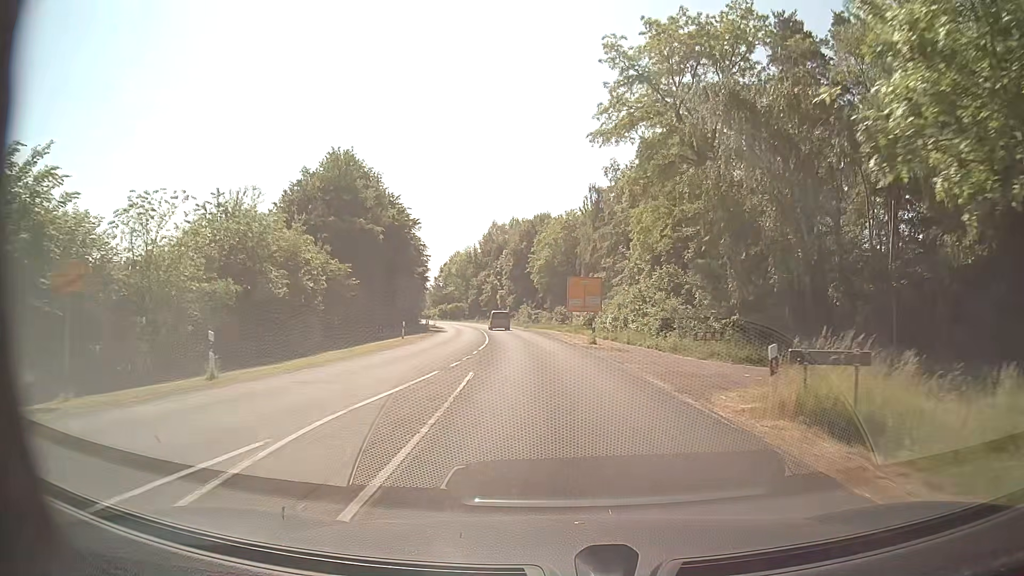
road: secondary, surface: asphalt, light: Day
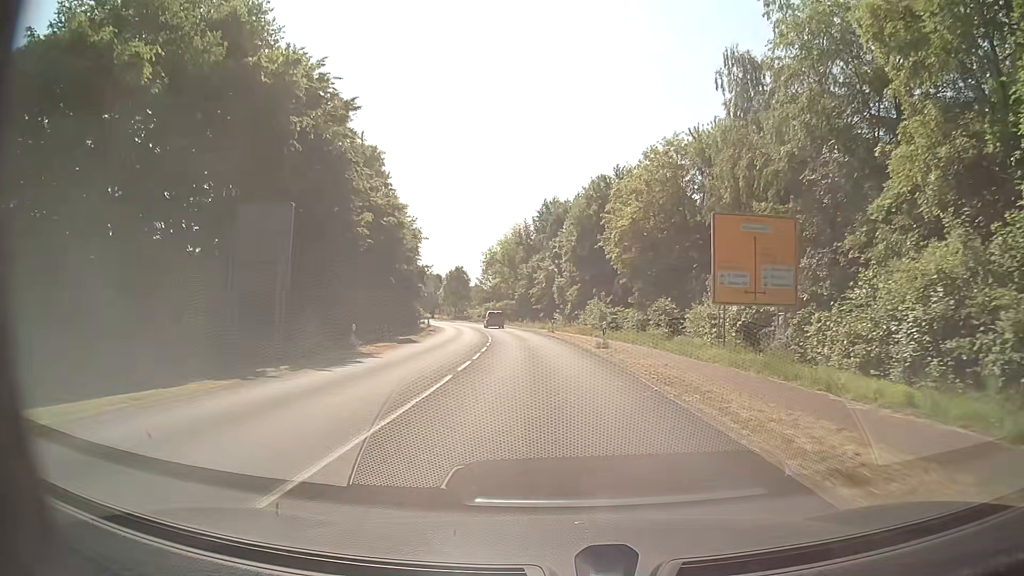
(-1.9, +40.5) m; -6°
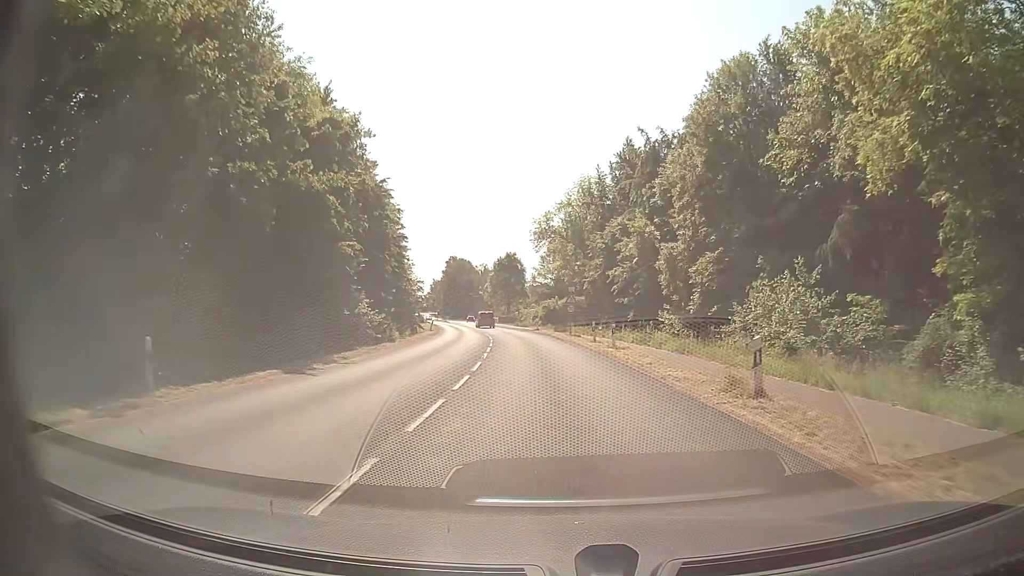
(-2.1, +39.6) m; -6°
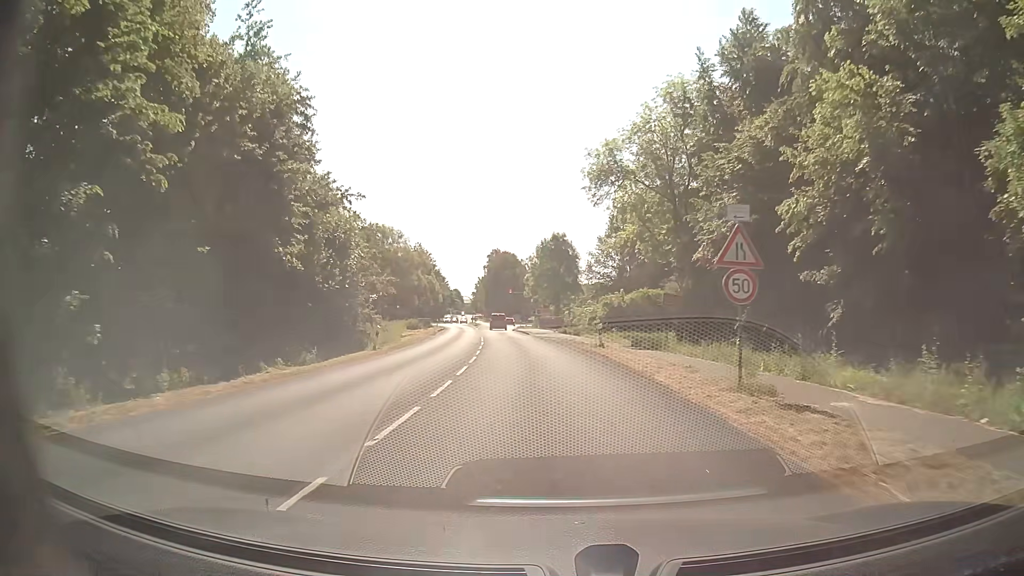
(-1.2, +31.8) m; -4°
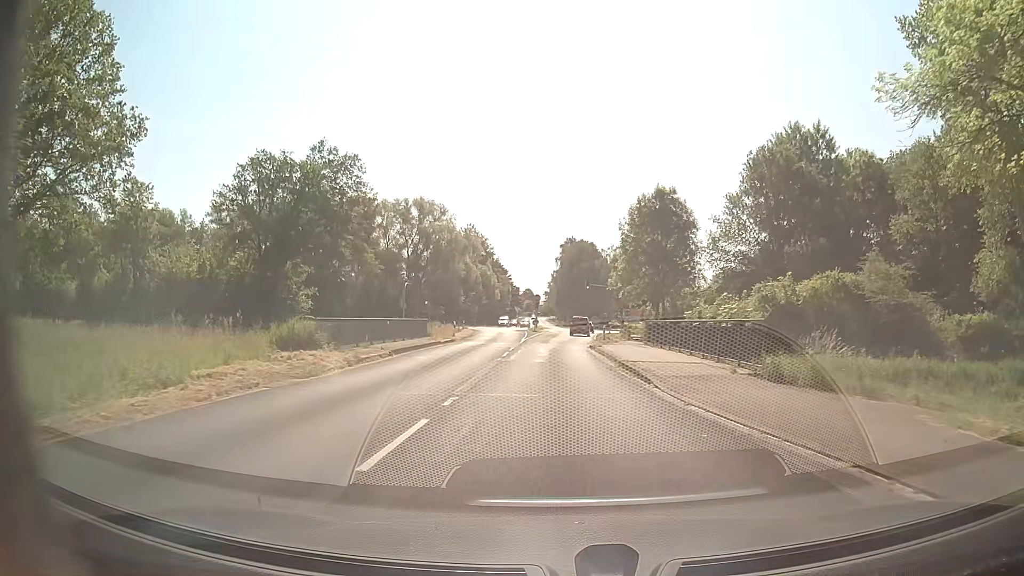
(-2.5, +36.8) m; -7°
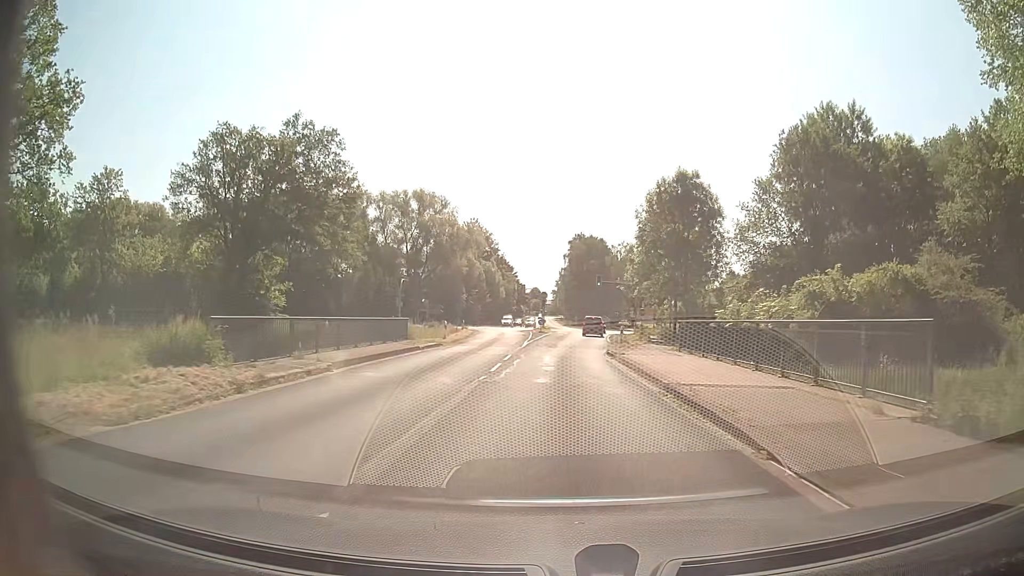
(0.0, +7.0) m; -1°
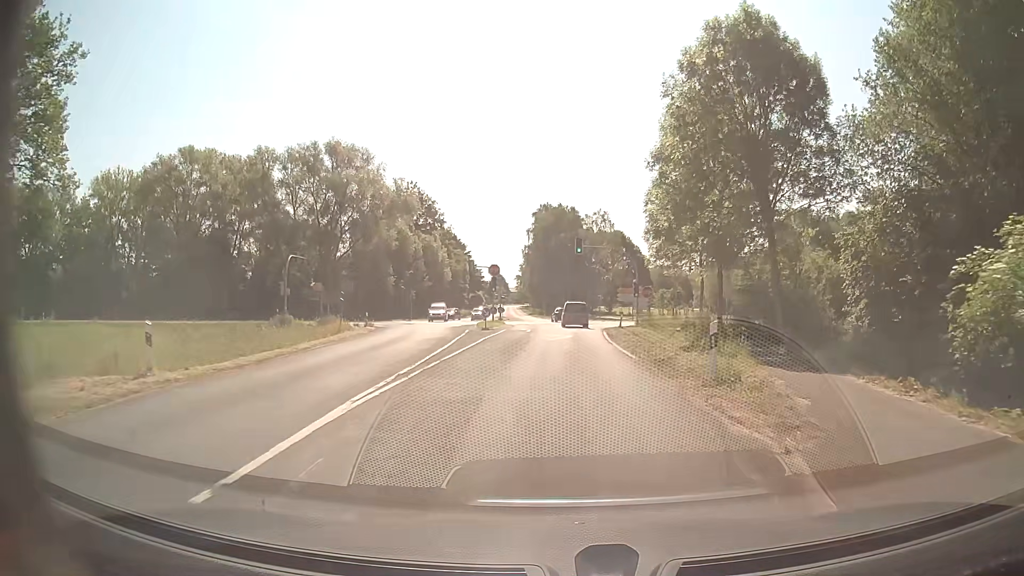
(+0.7, +28.2) m; +3°
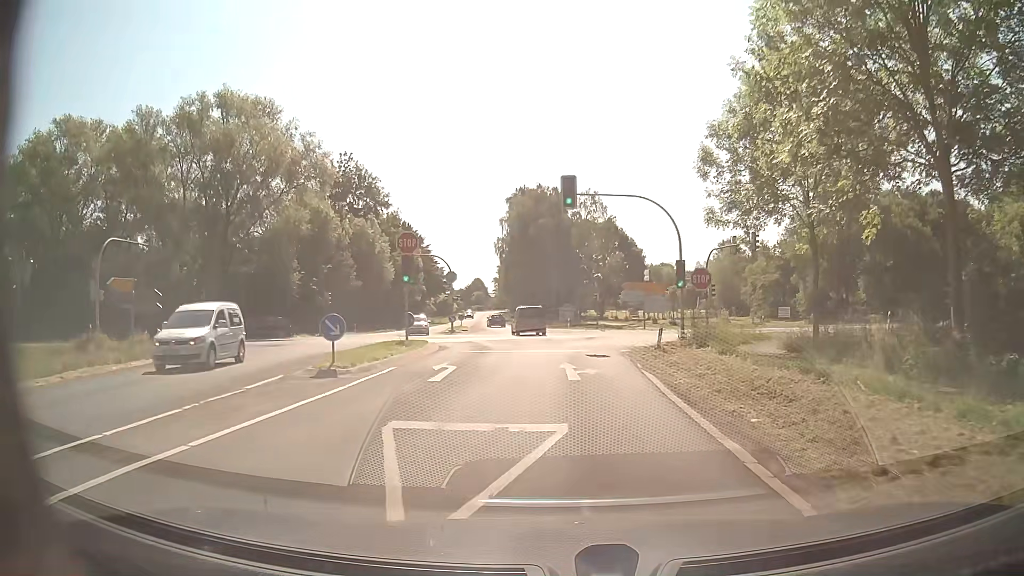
(+0.5, +24.6) m; +2°
(0, +10) (0, +20) (+2, +30) (+9, +37) (+18, +41) (+27, +43) (+37, +45) (+47, +47) (+57, +49) (+67, +51) m
